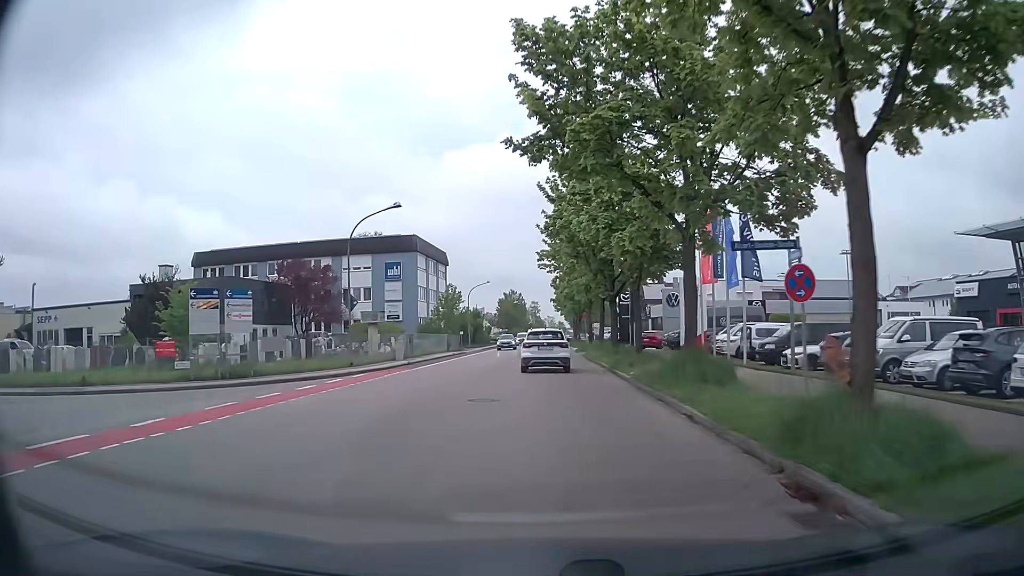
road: tertiary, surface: asphalt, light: Day
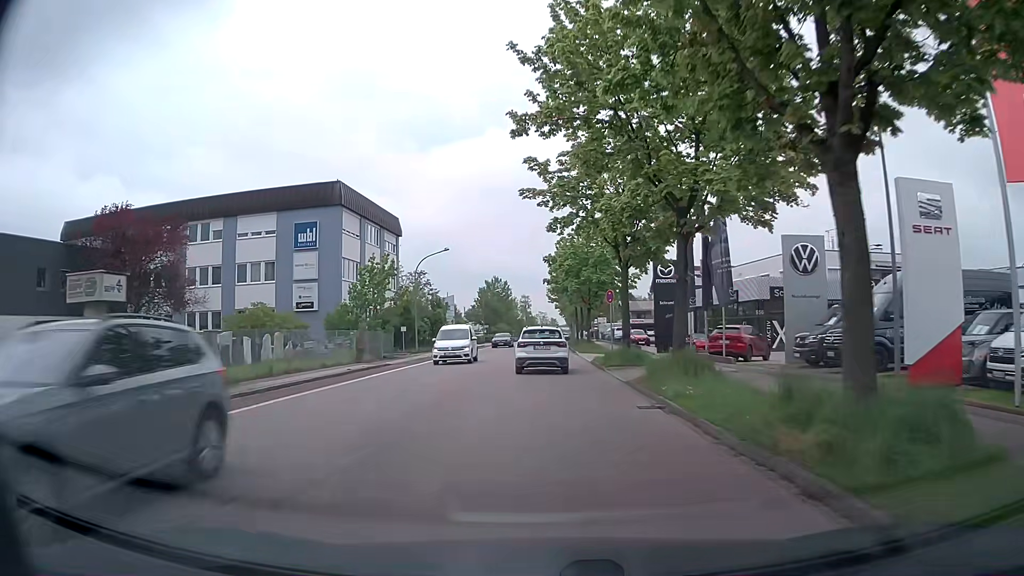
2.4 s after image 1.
(+0.2, +27.1) m; +1°
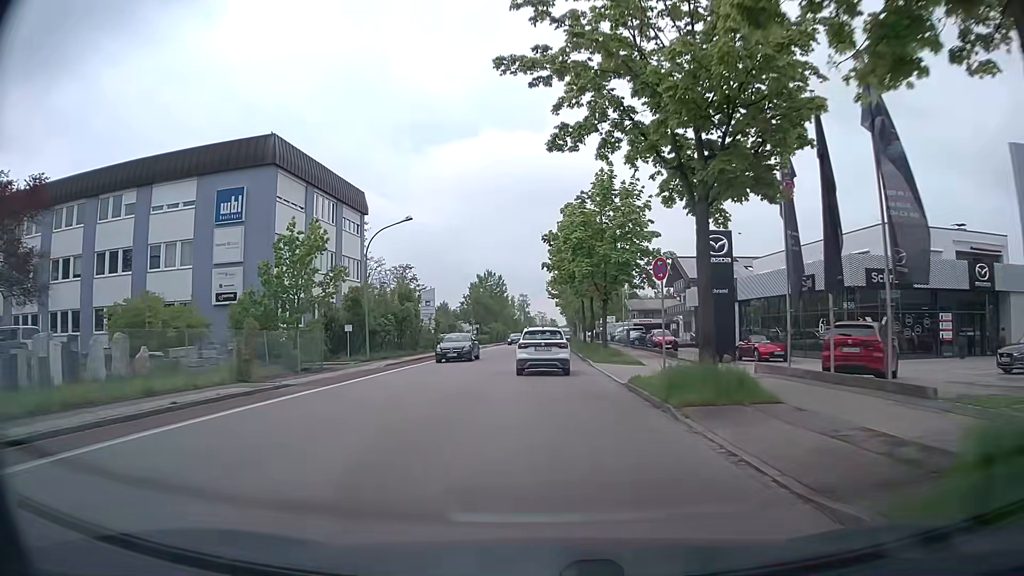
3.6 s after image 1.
(0.0, +13.3) m; 0°
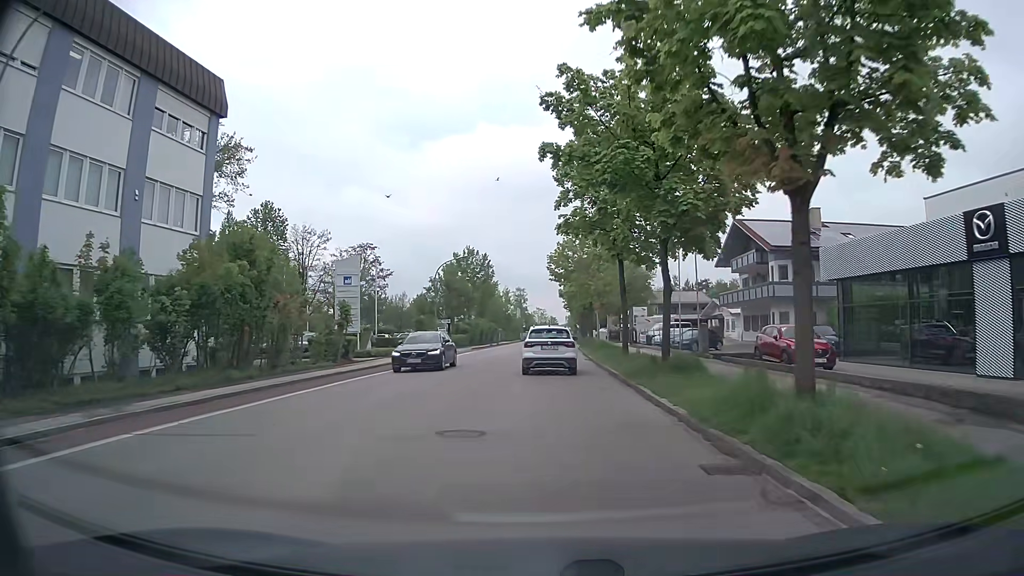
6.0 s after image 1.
(+0.1, +26.9) m; 0°
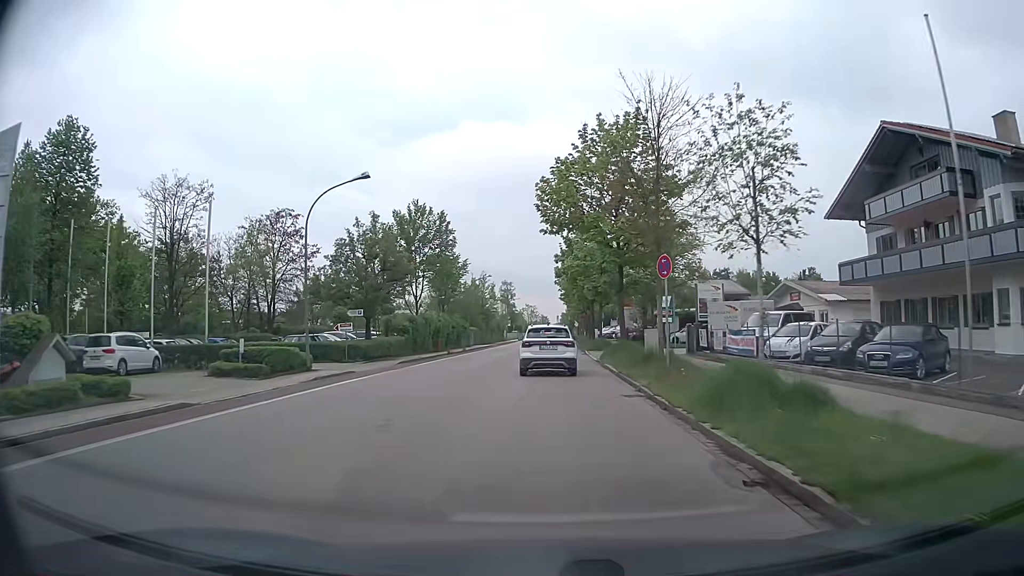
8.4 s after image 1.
(+0.2, +27.7) m; +1°
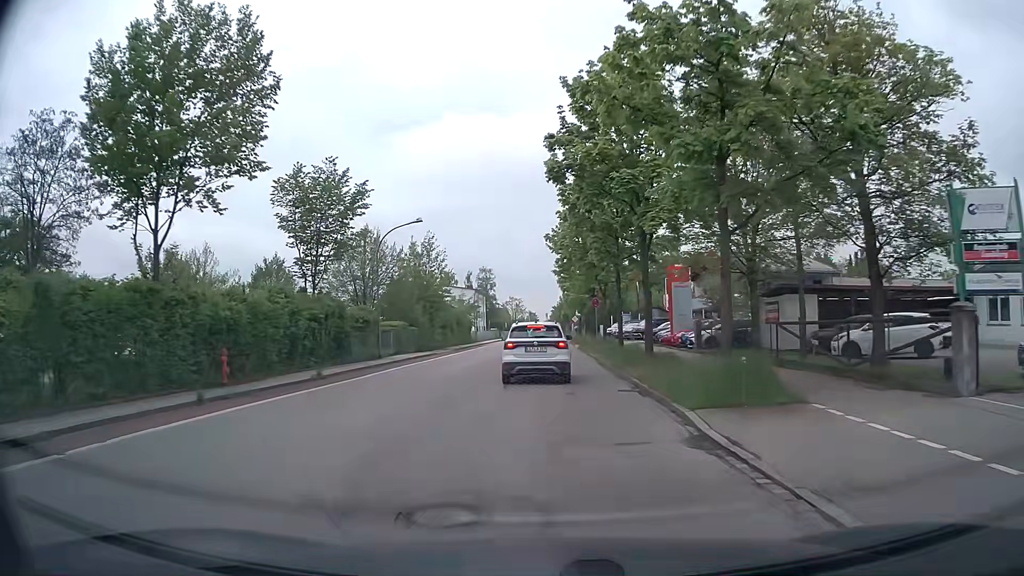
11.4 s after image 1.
(+0.5, +34.1) m; +1°
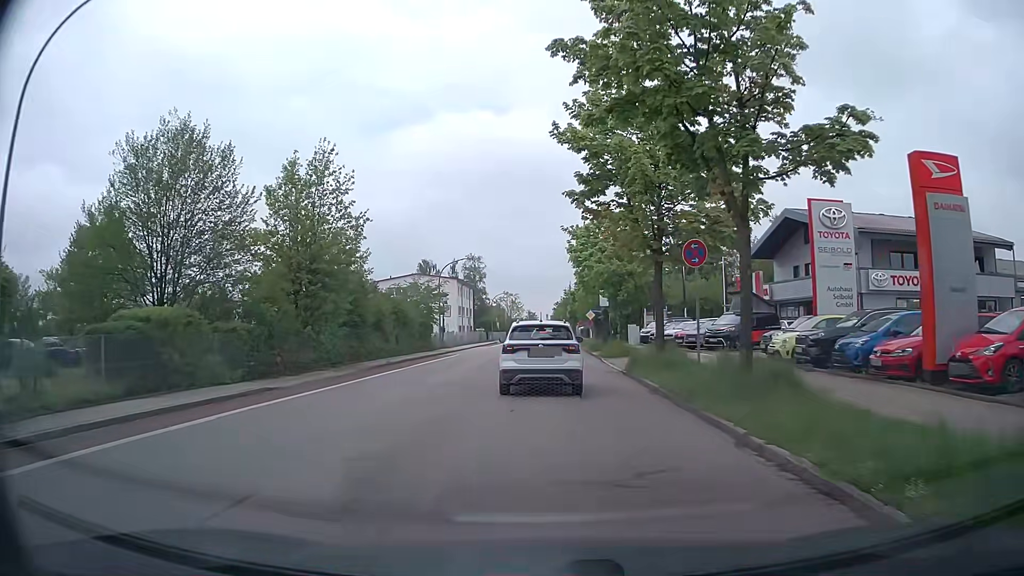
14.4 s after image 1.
(-0.1, +27.1) m; 0°
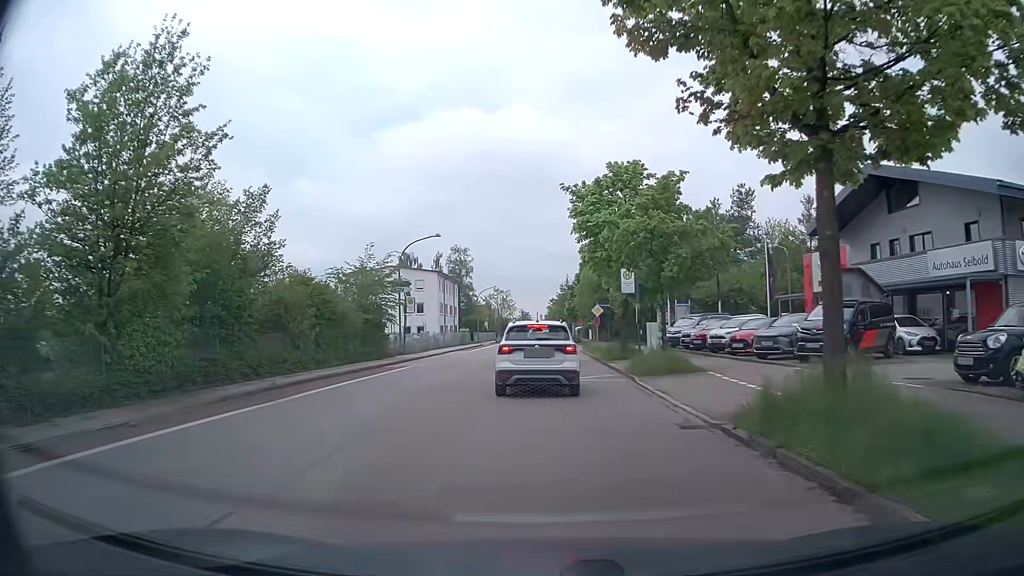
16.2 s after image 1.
(0.0, +12.9) m; 0°
(0, +10) (0, +20) (0, +30) (0, +40) (0, +50) (+1, +60) (+1, +70) (+1, +80) (+1, +90) (+1, +100) m
